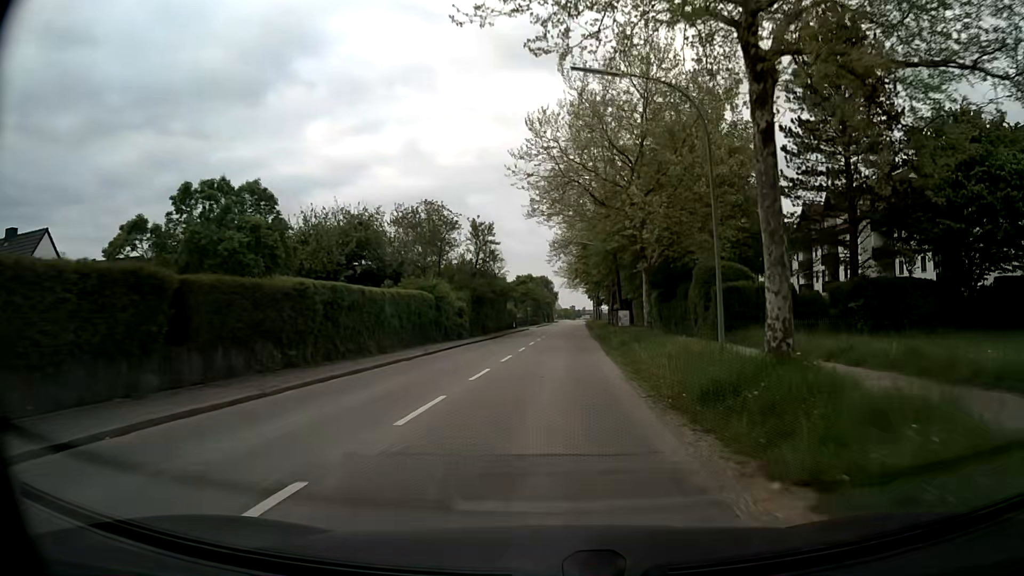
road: secondary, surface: asphalt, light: Day
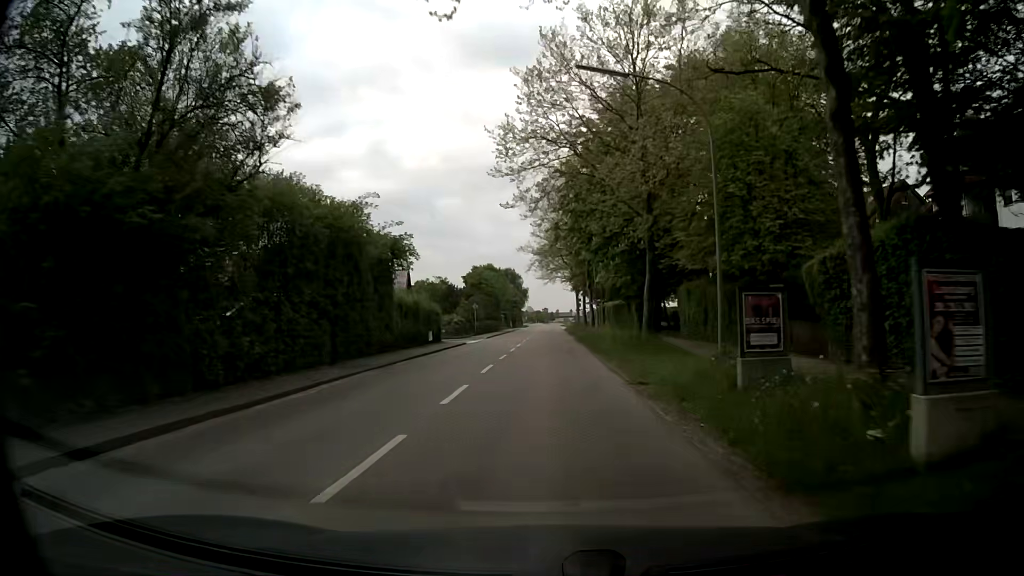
(+1.1, +39.6) m; +2°
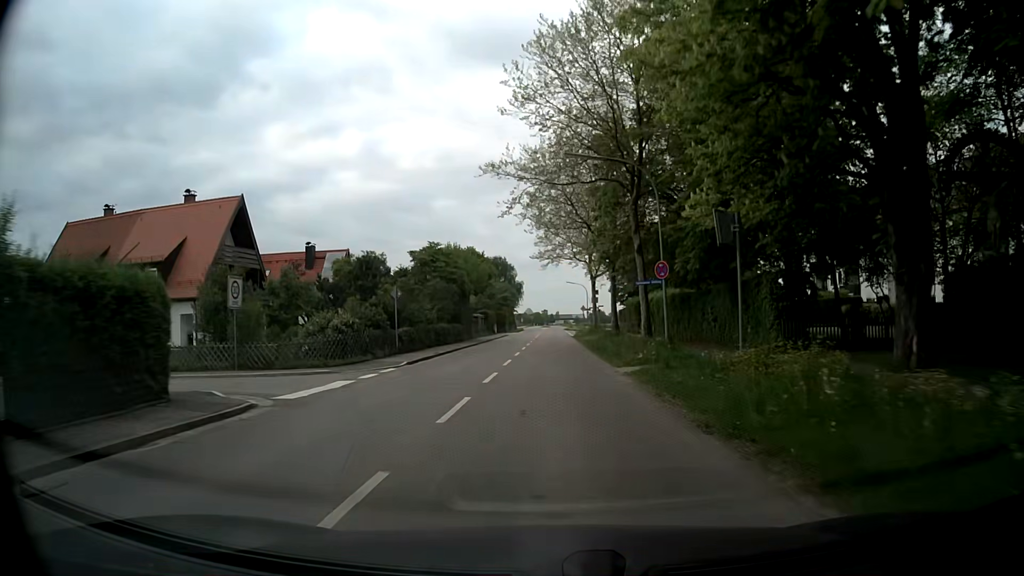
(+0.1, +32.3) m; +1°
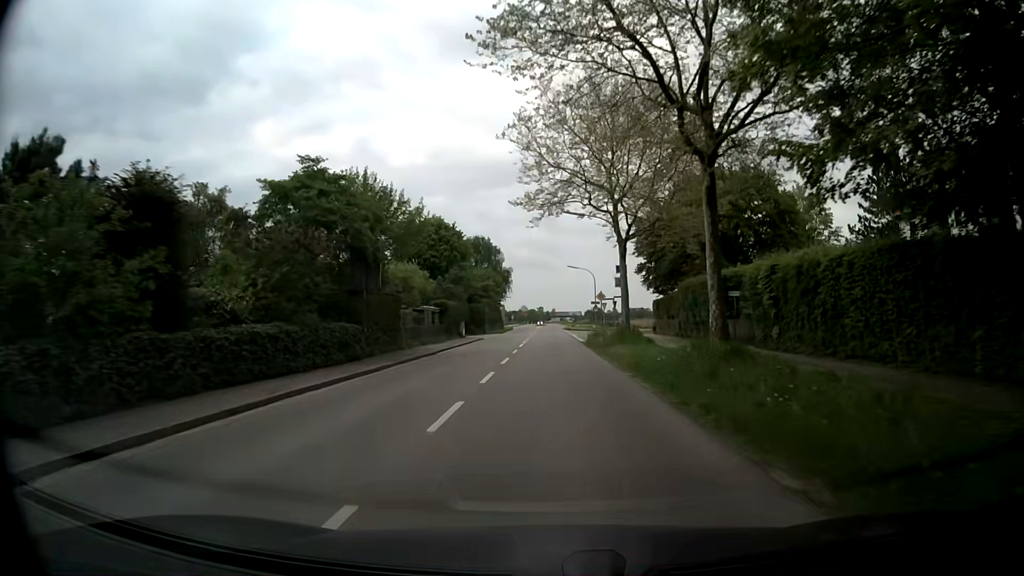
(0.0, +25.7) m; 0°
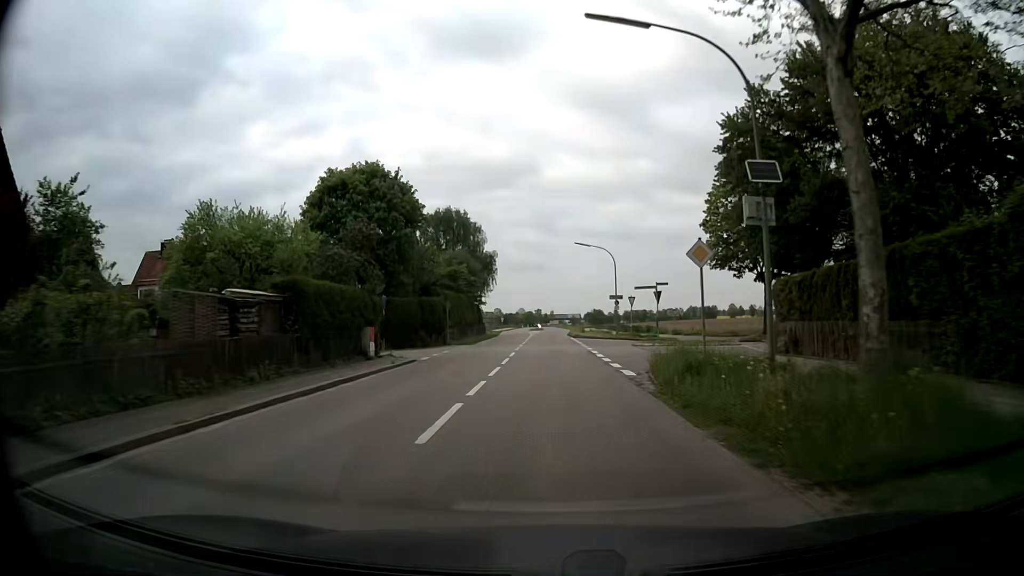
(+0.2, +25.8) m; 0°
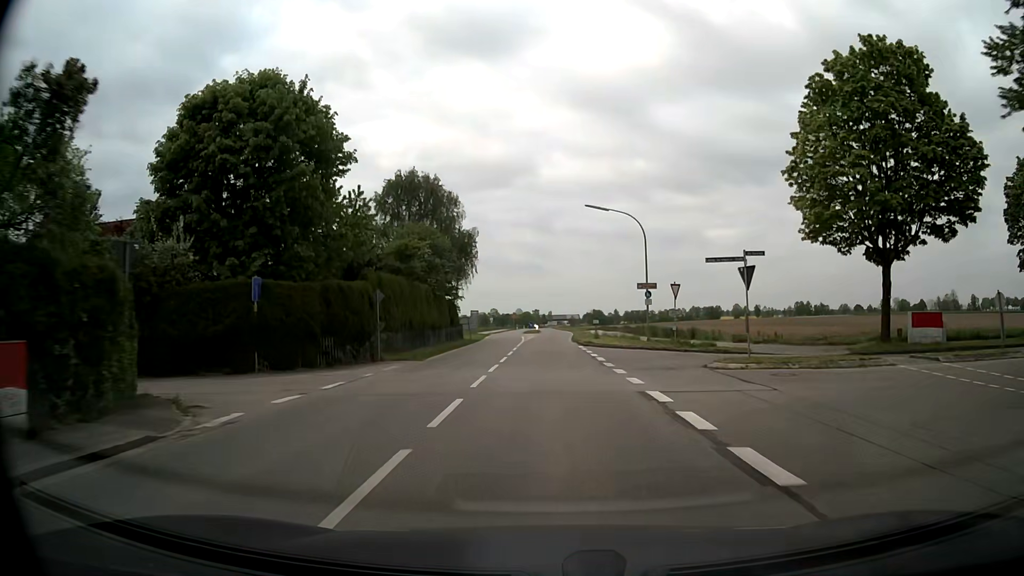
(0.0, +17.6) m; 0°
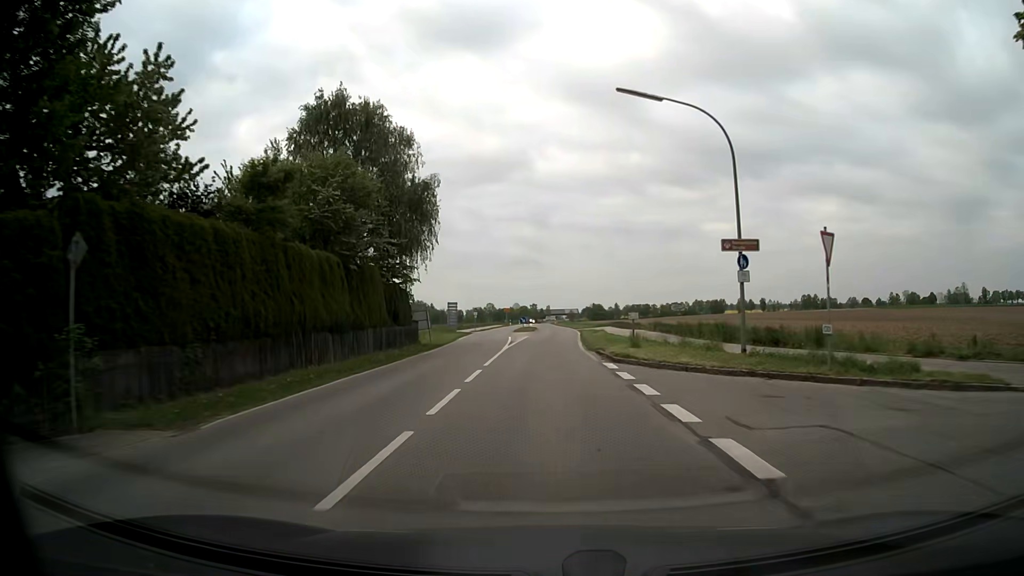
(+0.1, +18.1) m; 0°
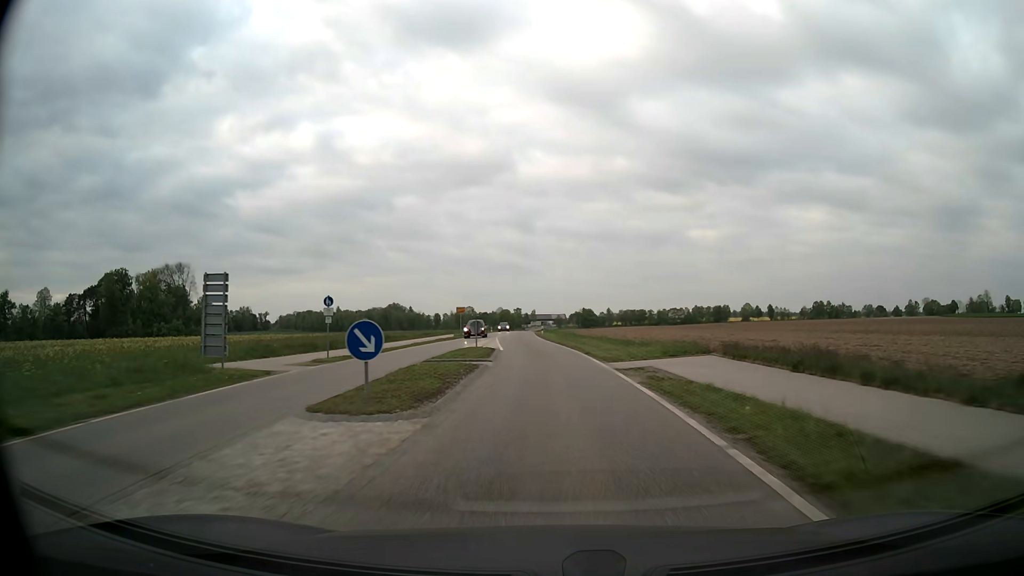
(+0.5, +47.1) m; +1°
(0, +10) (0, +20) (-1, +30) (-1, +40) (-2, +50) (-2, +60) (-3, +70) (-3, +80) (-4, +90) (-4, +100) m
